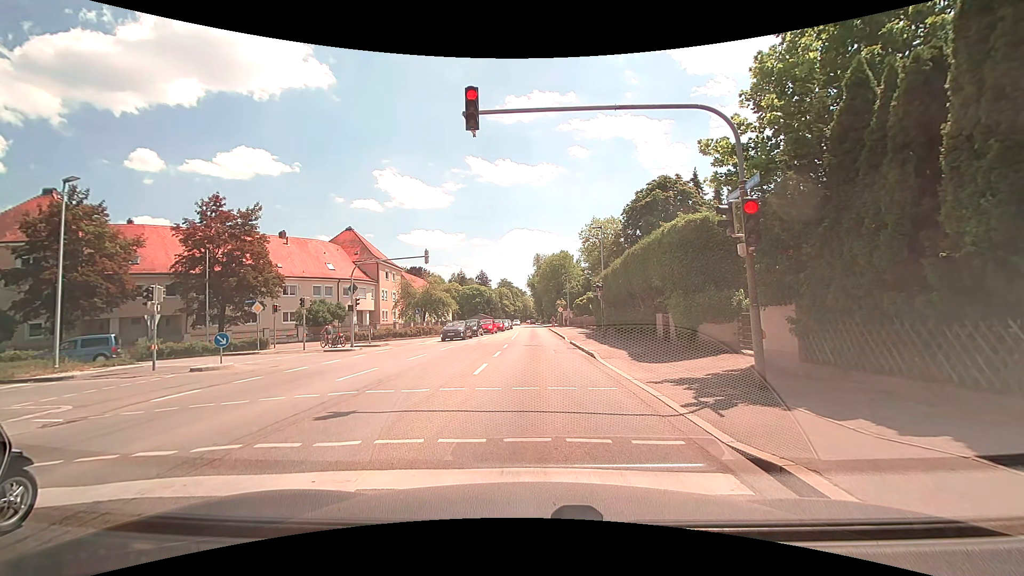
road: secondary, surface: asphalt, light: Day
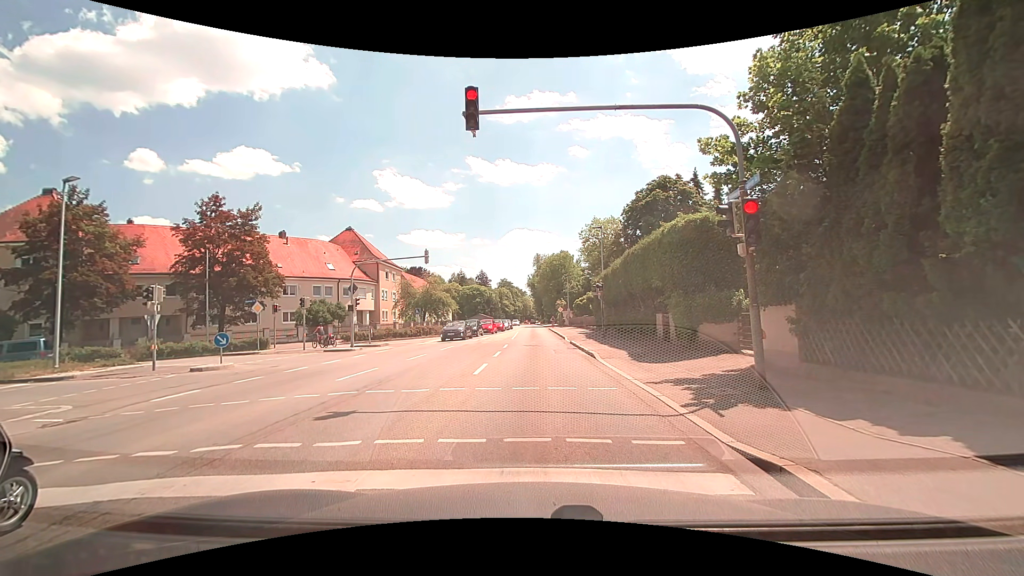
(0.0, 0.0) m; 0°
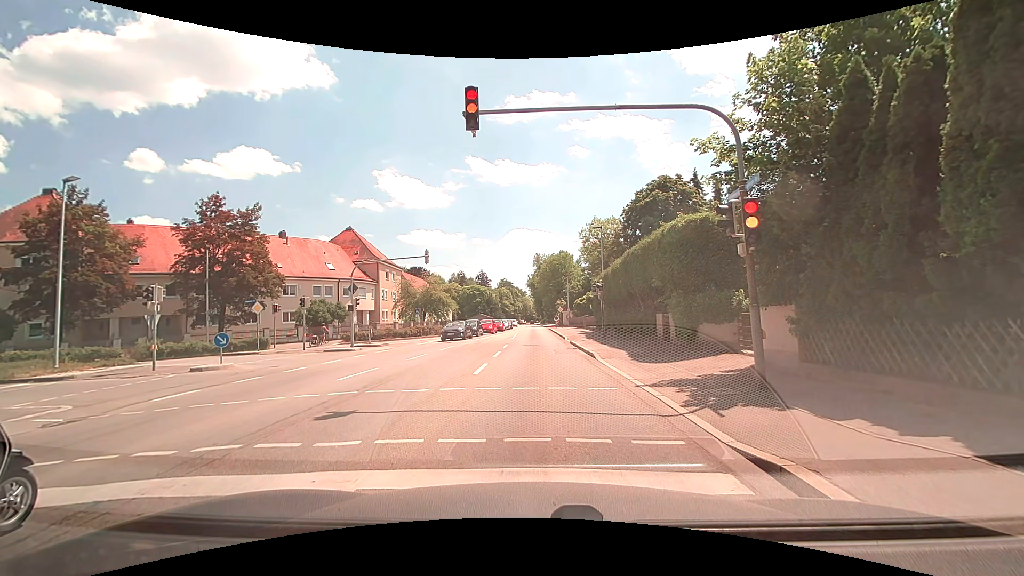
(0.0, 0.0) m; 0°
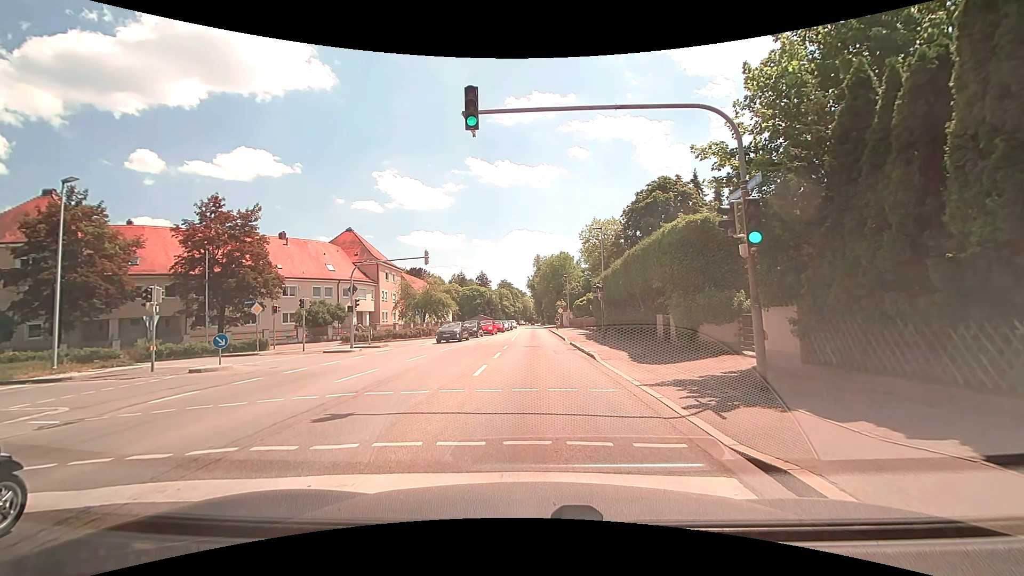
(0.0, +0.1) m; 0°
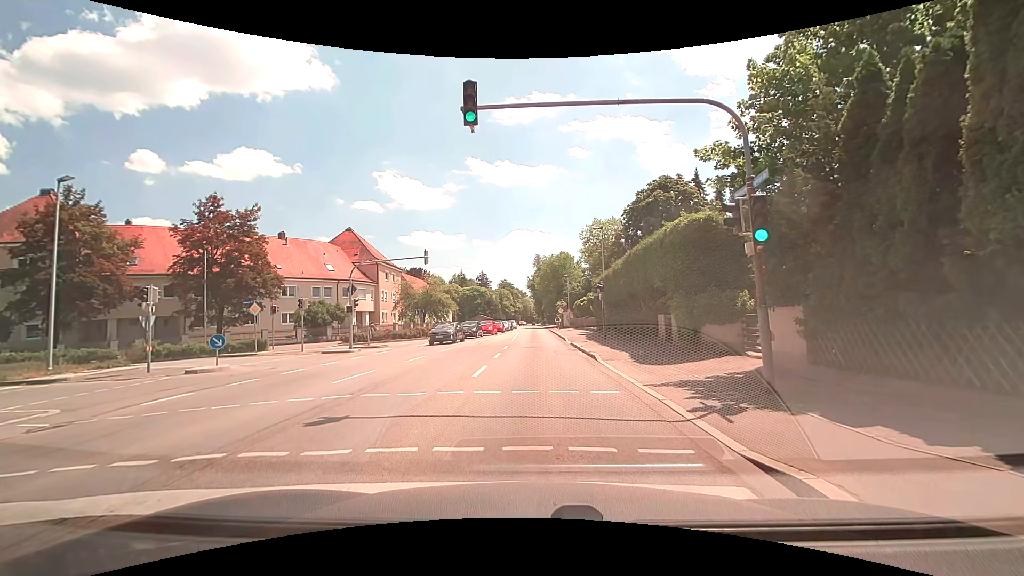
(0.0, +0.2) m; 0°
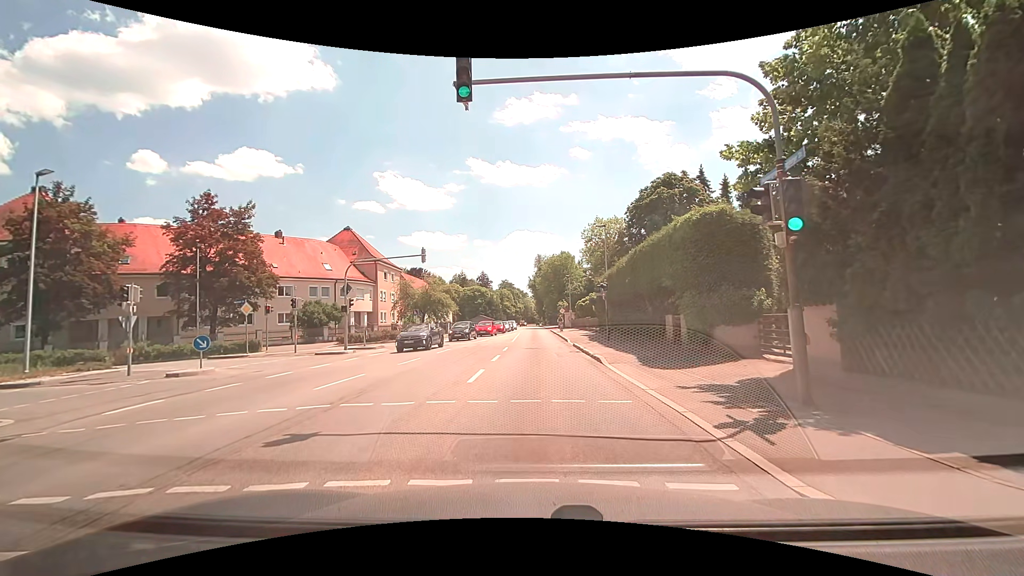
(0.0, +1.1) m; 0°
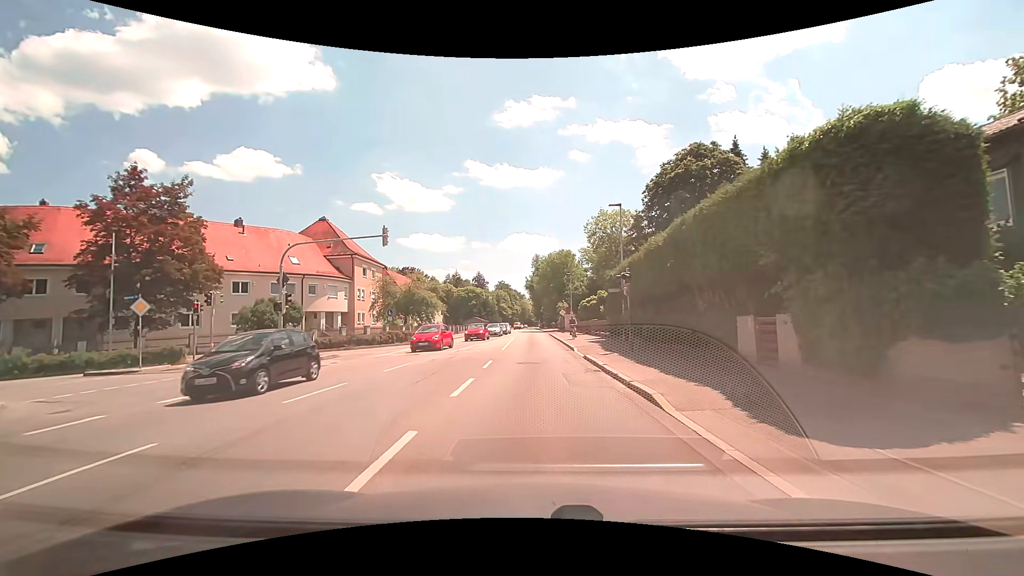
(-0.2, +8.0) m; -1°
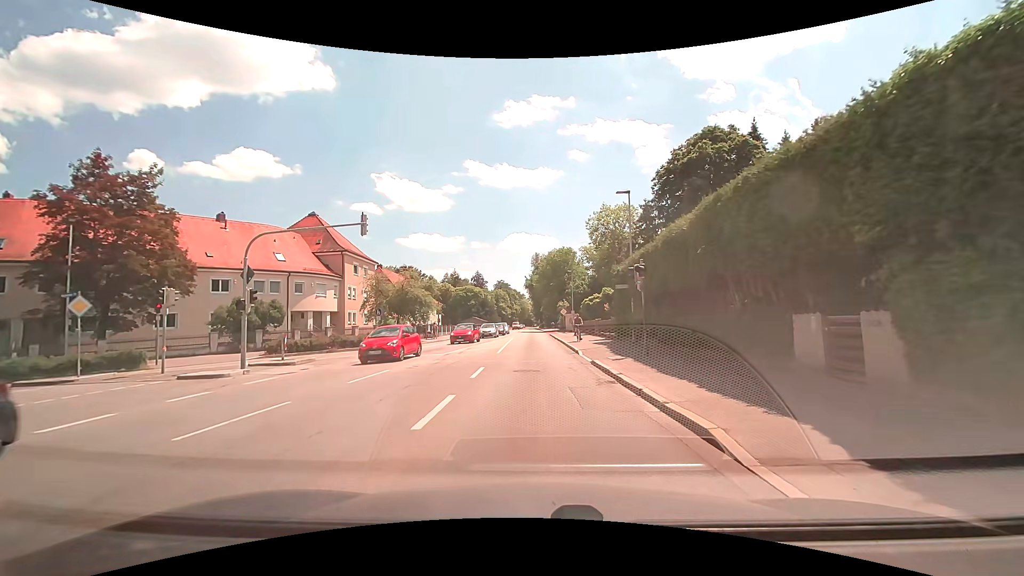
(0.0, +3.0) m; 0°
(0, +10) (0, +20) (0, +30) (0, +40) (0, +50) (0, +60) (0, +70) (0, +80) (0, +90) (0, +100) m
